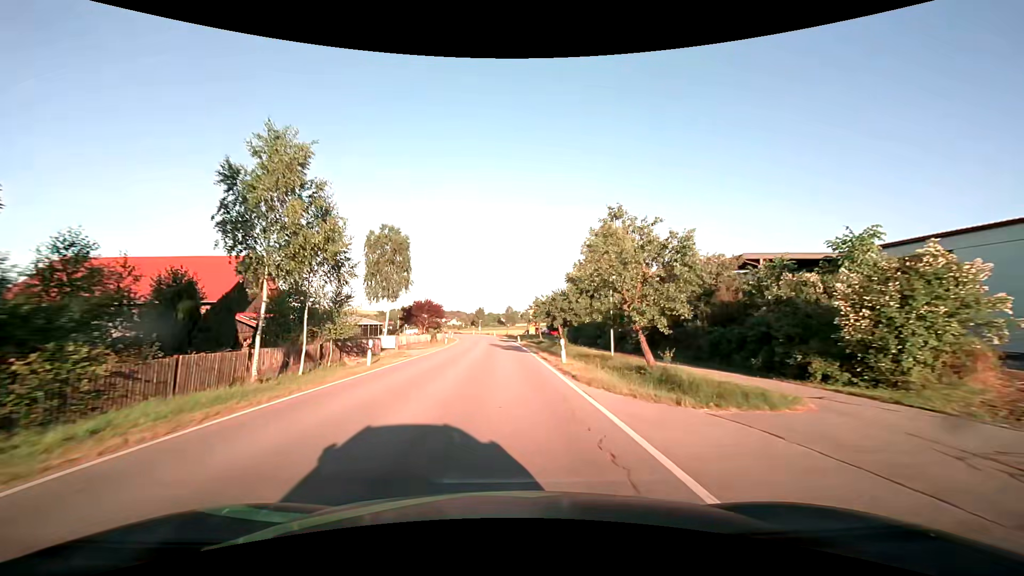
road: secondary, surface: asphalt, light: Day
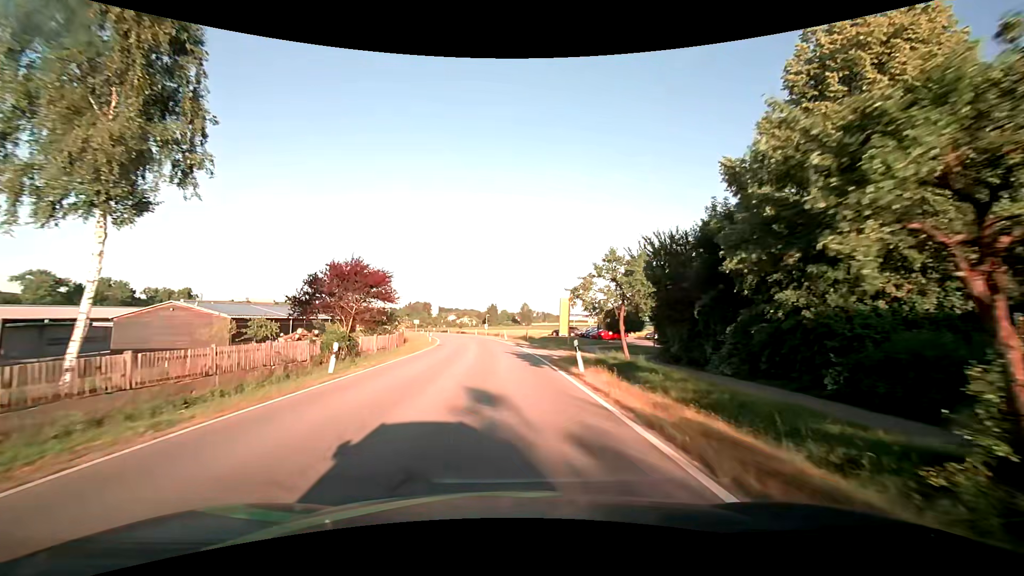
(-0.5, +38.2) m; -1°
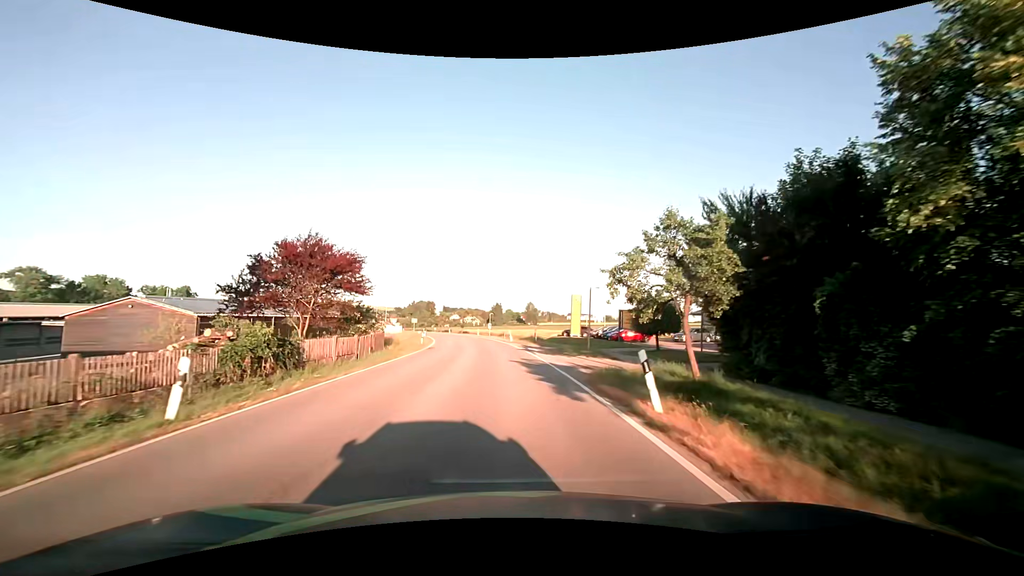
(0.0, +7.6) m; -1°
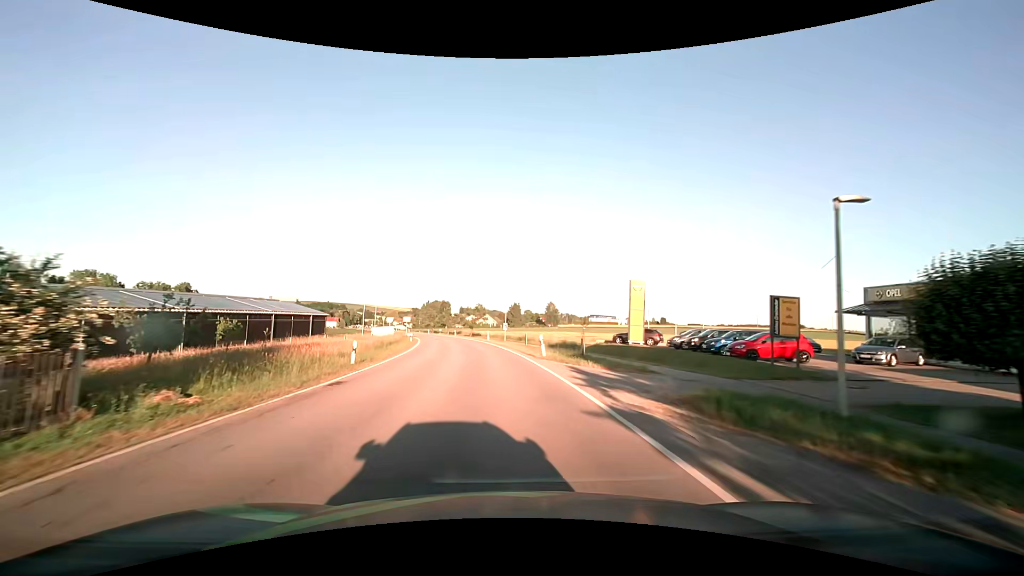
(-0.4, +22.9) m; -2°
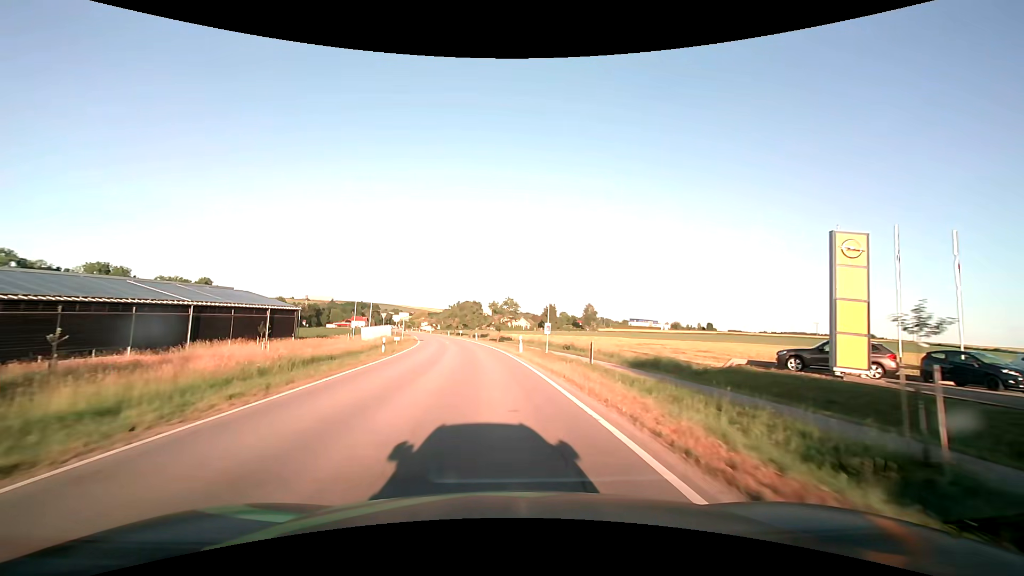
(-0.7, +22.9) m; -4°
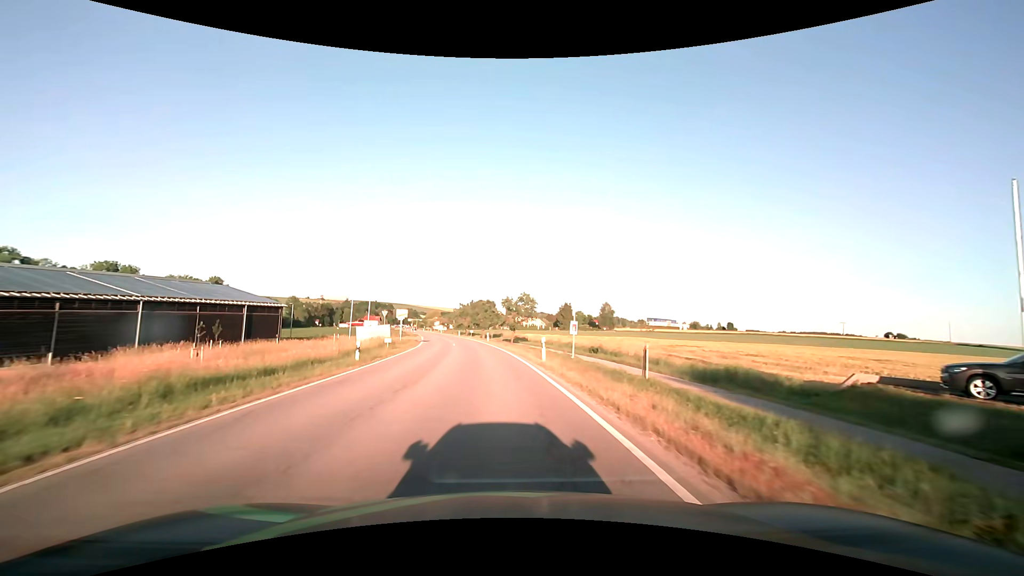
(-0.1, +7.7) m; -2°
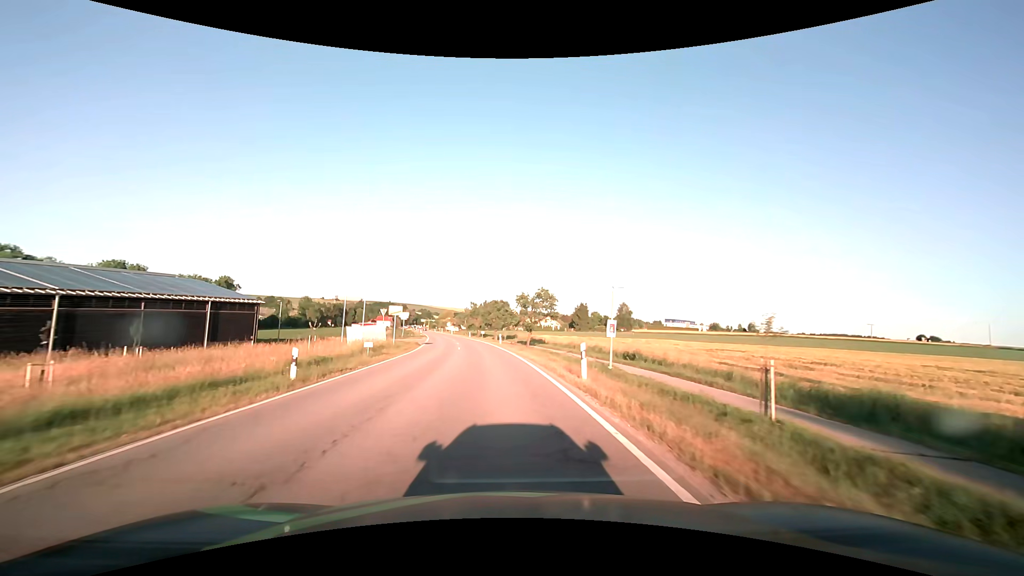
(-0.1, +7.7) m; -2°
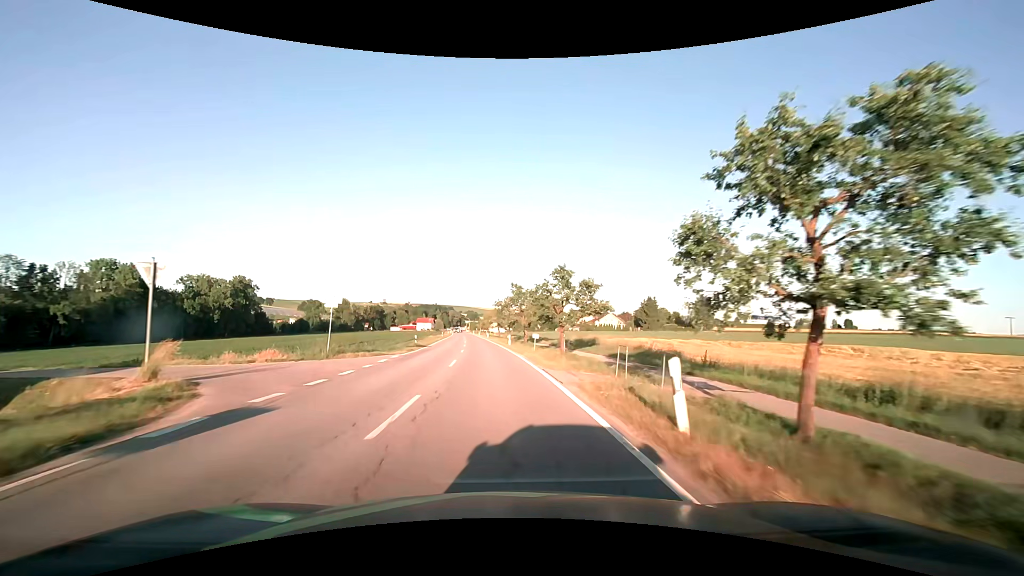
(-2.1, +41.6) m; -6°
(0, +10) (0, +20) (-1, +30) (-1, +40) (-2, +50) (-3, +60) (-4, +70) (-5, +80) (-5, +90) (-6, +100) m
